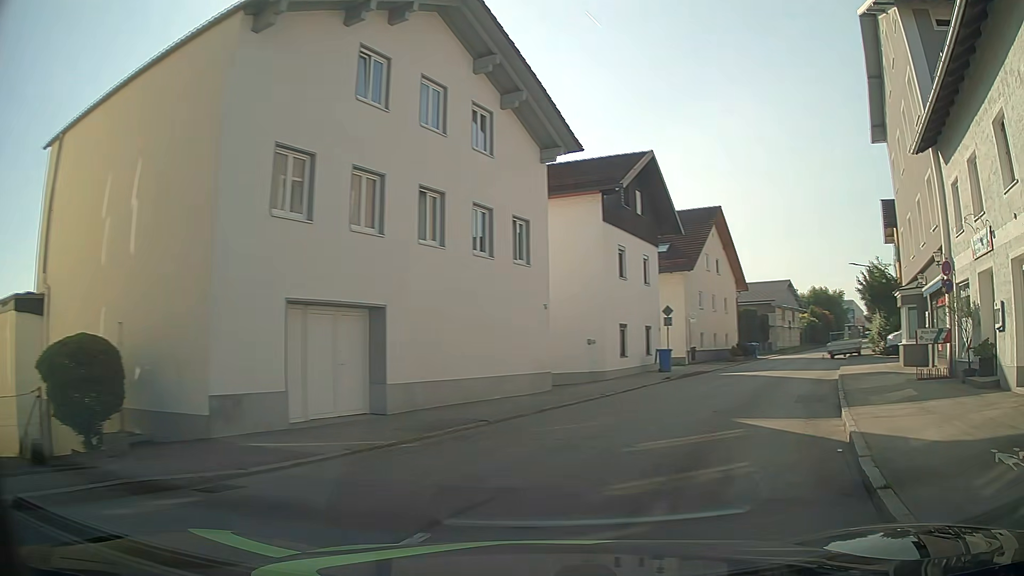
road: unclassified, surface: asphalt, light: Day
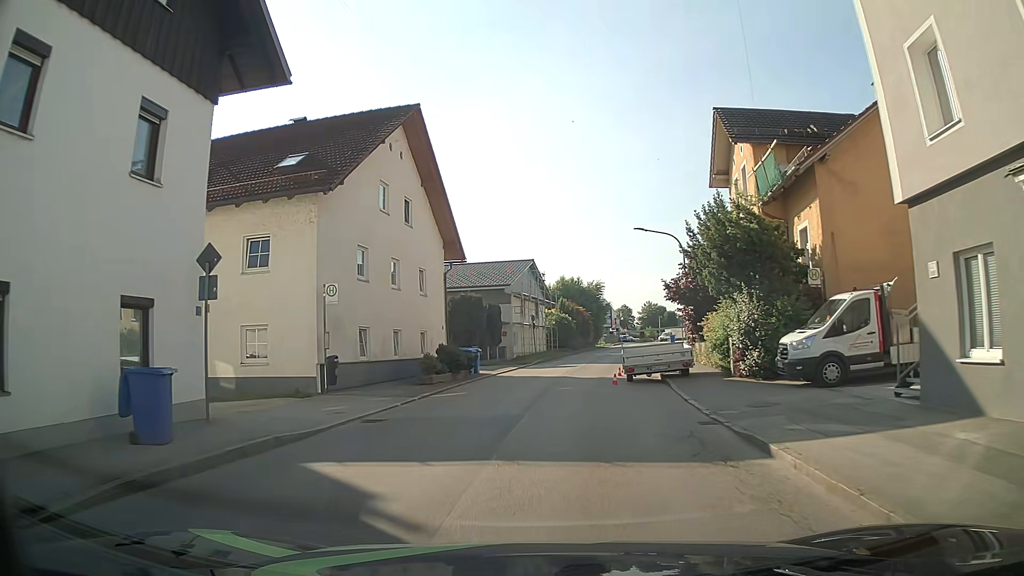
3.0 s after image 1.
(+7.1, +20.0) m; +27°
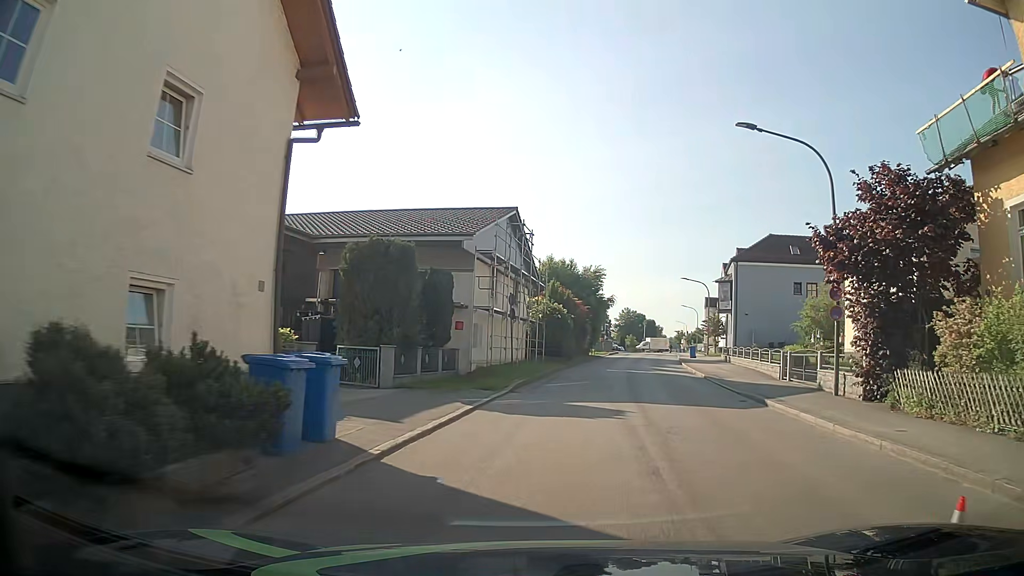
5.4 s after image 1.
(-1.1, +20.8) m; 0°
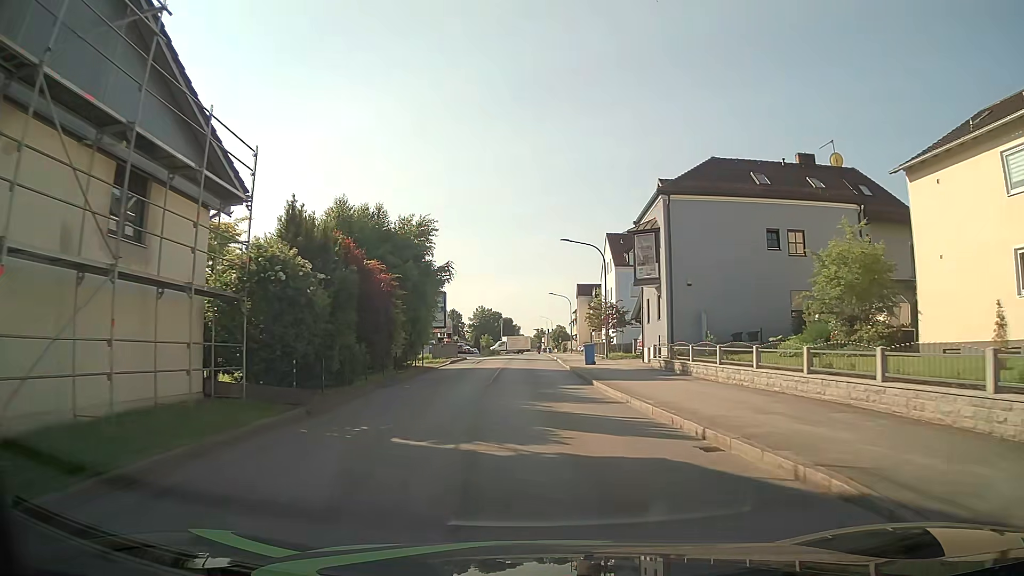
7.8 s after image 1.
(+2.7, +23.5) m; +11°
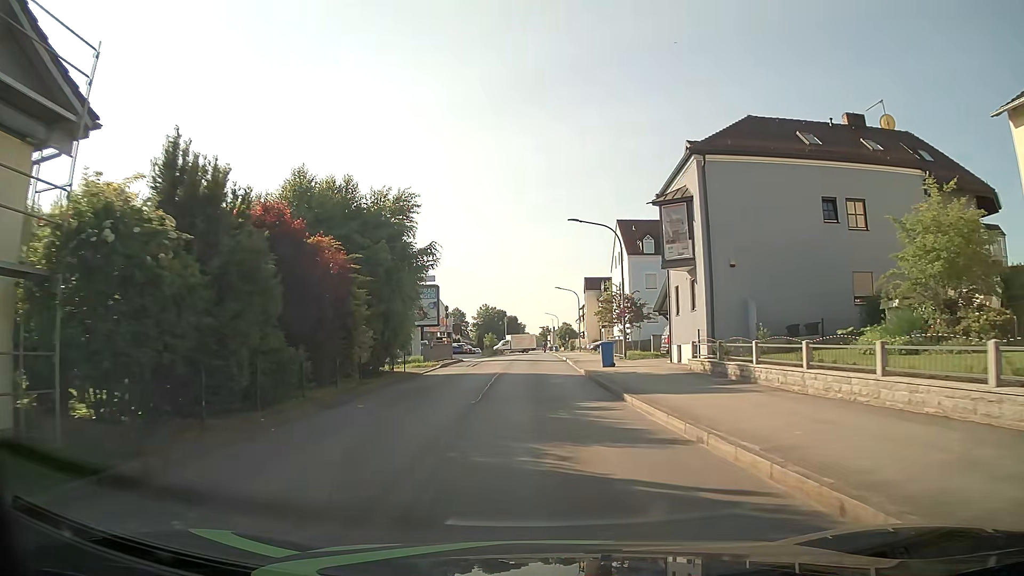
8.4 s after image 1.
(0.0, +6.2) m; +1°
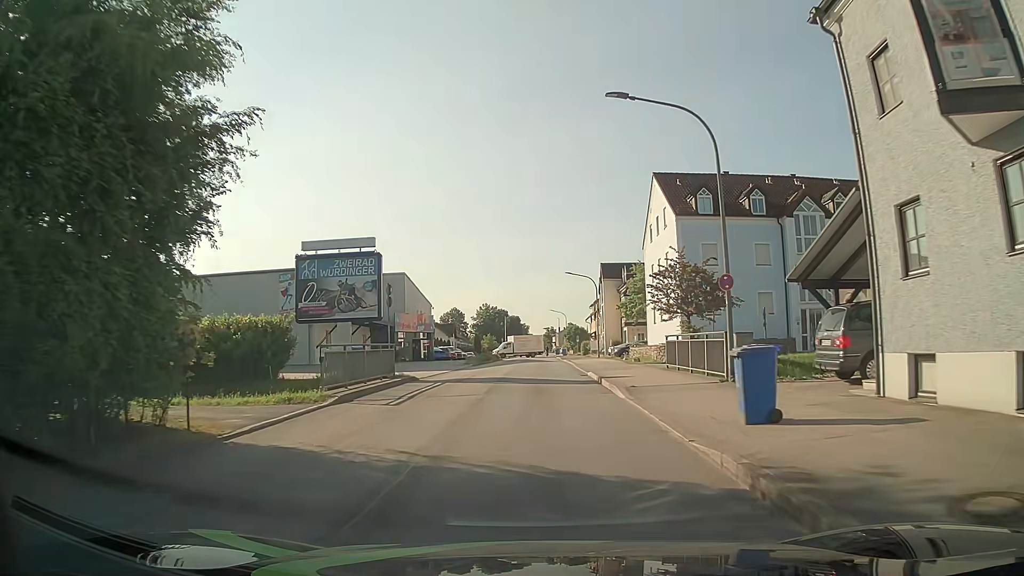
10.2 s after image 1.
(-0.4, +18.7) m; -1°
